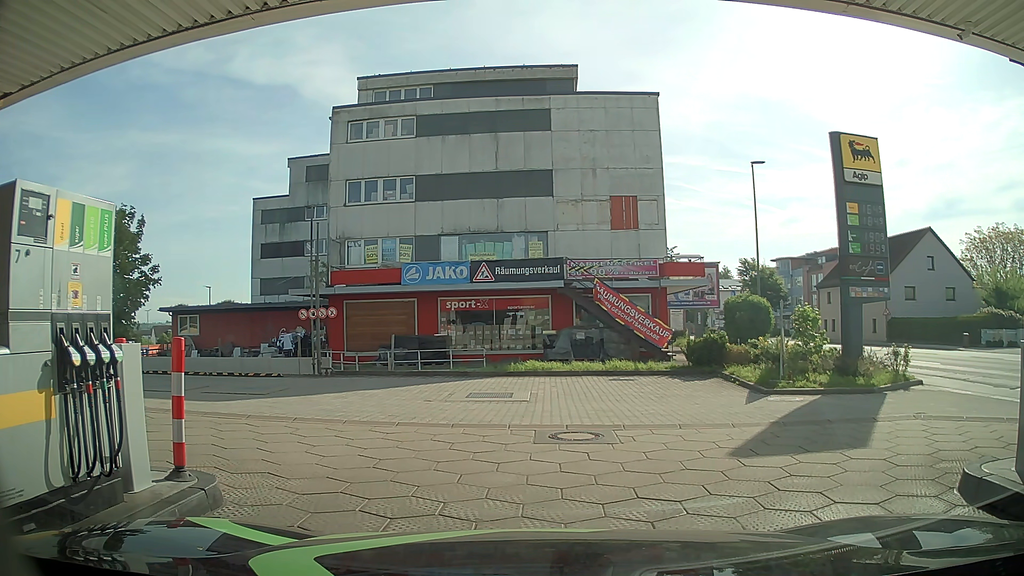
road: service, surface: paving_stones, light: Day
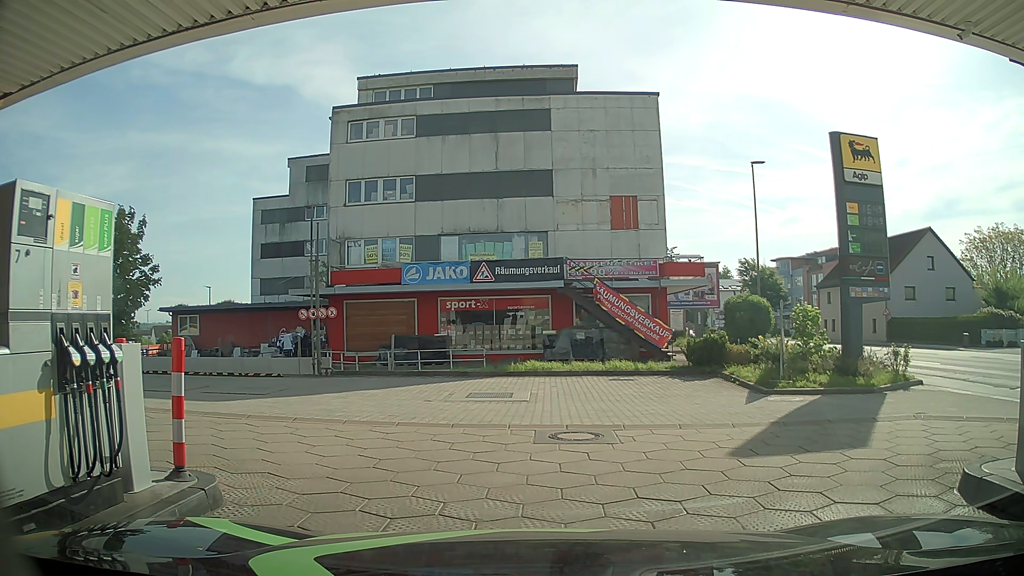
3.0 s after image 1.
(0.0, 0.0) m; 0°
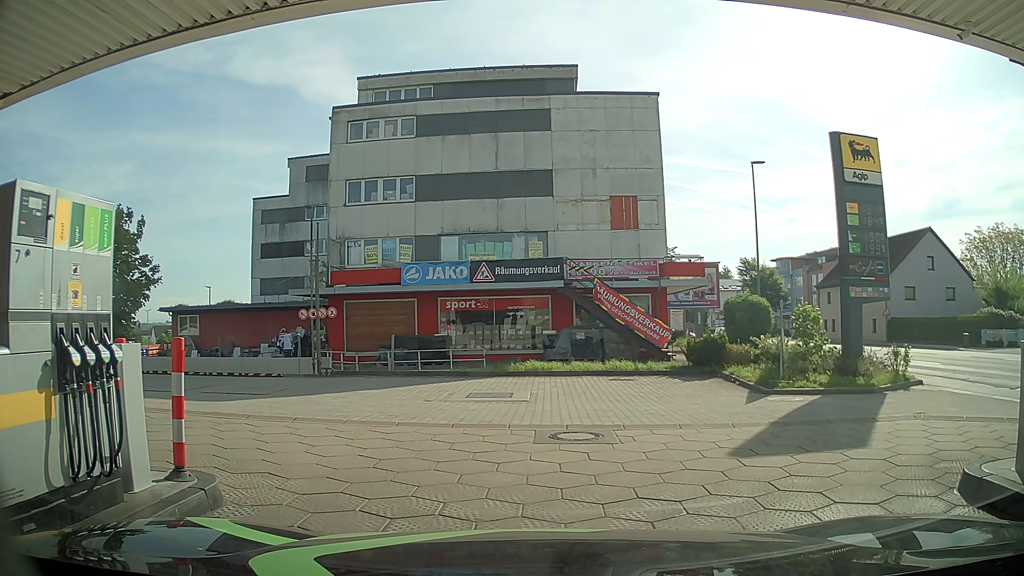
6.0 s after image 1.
(0.0, 0.0) m; 0°
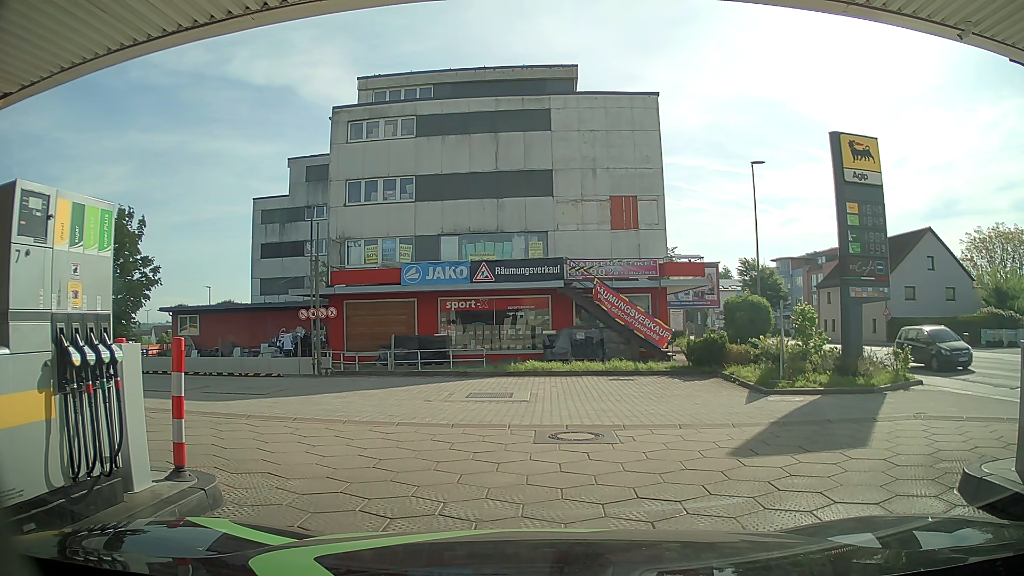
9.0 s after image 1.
(0.0, 0.0) m; 0°
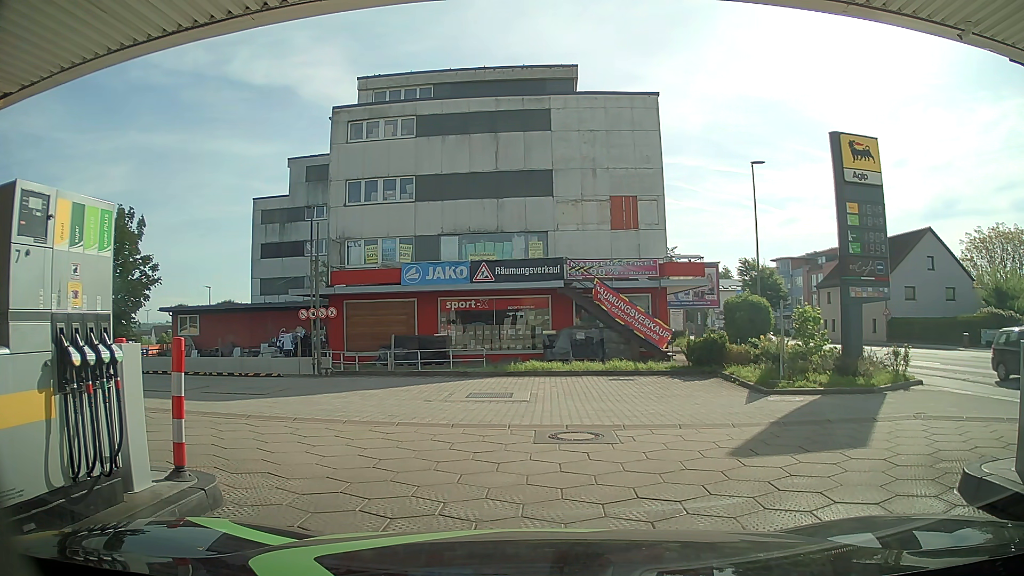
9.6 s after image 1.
(0.0, 0.0) m; 0°
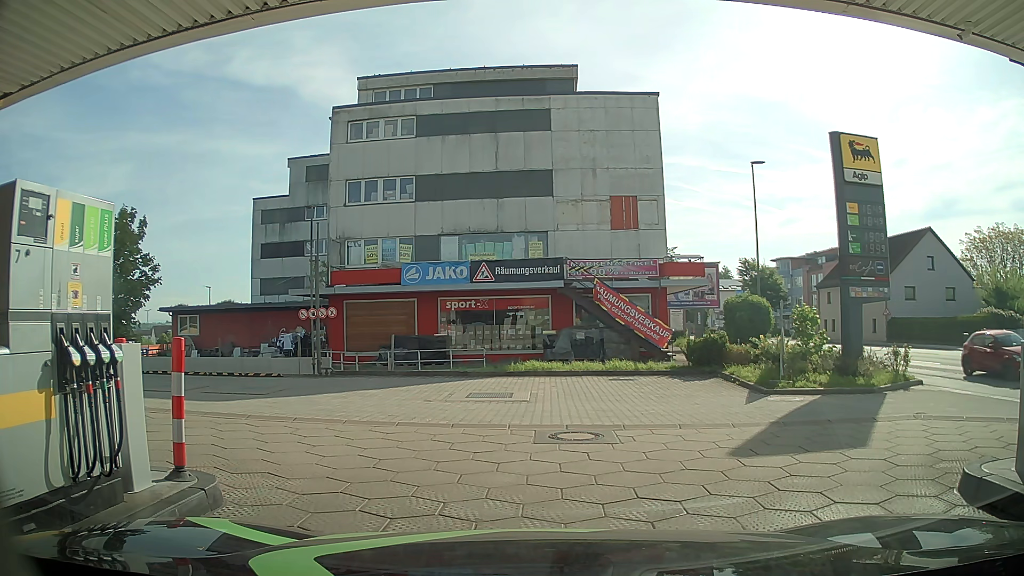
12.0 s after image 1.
(0.0, 0.0) m; 0°
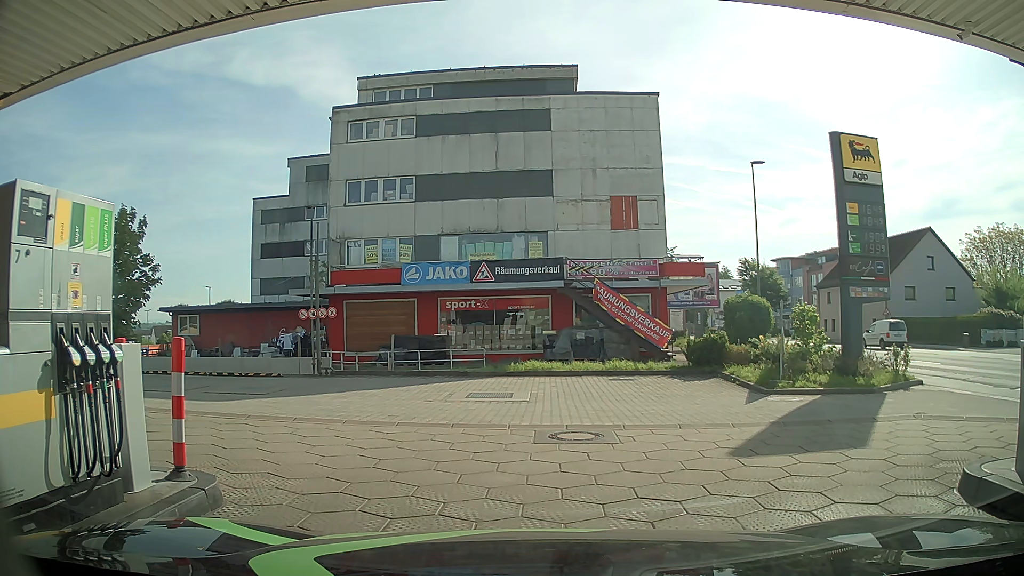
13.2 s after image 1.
(0.0, 0.0) m; 0°
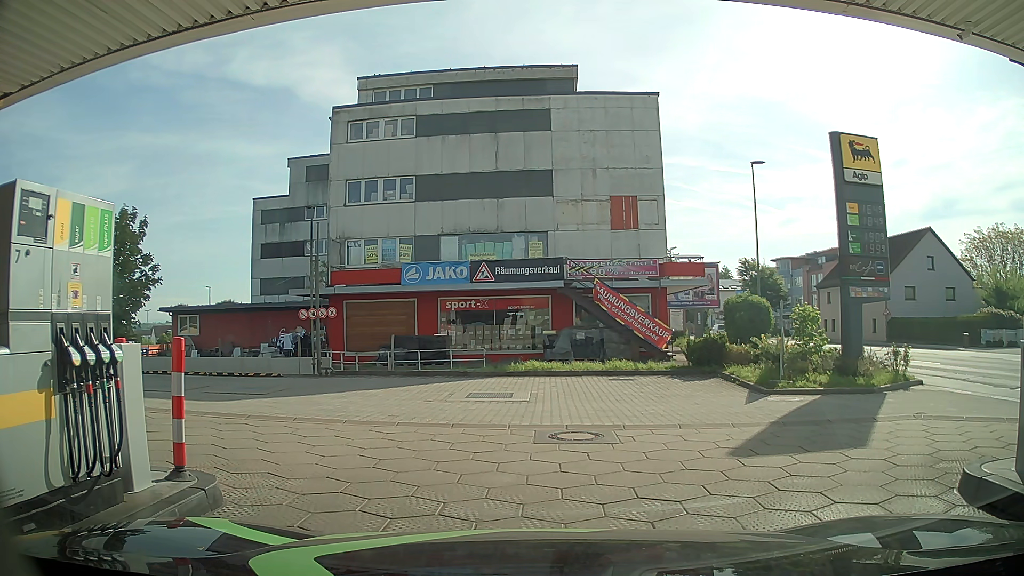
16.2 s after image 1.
(0.0, 0.0) m; 0°
